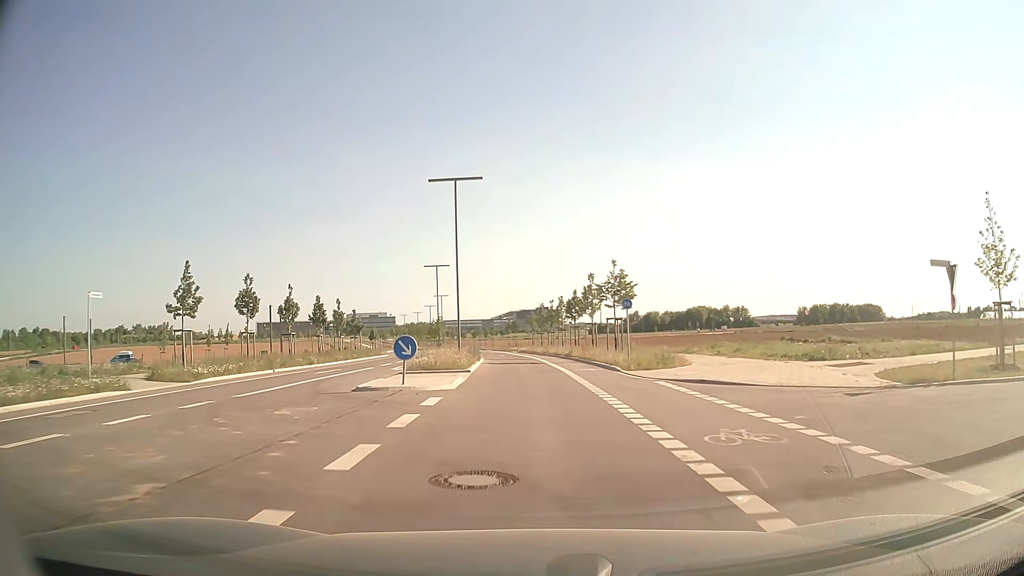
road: tertiary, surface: asphalt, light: Day
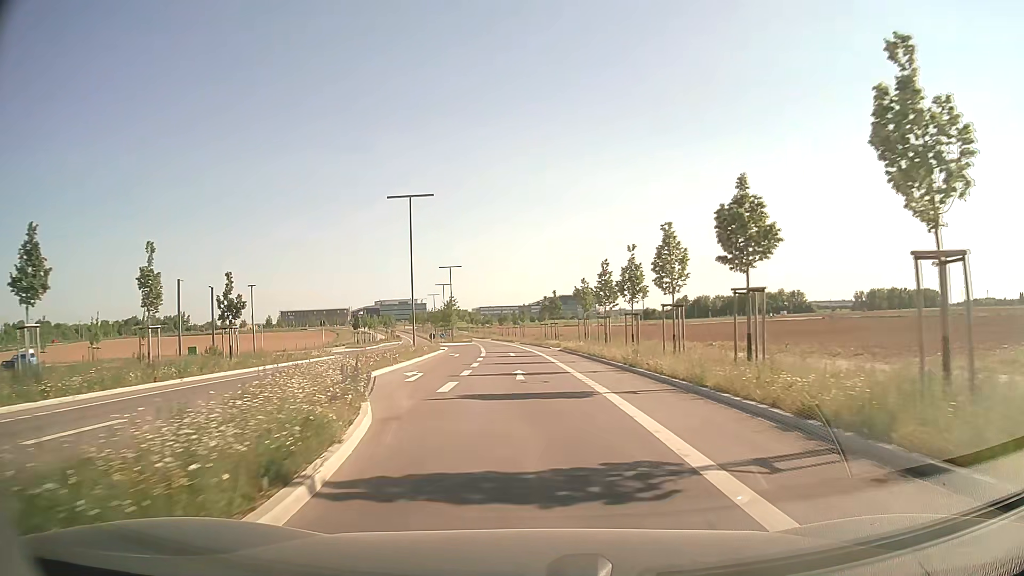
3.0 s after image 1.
(-1.0, +36.2) m; -3°
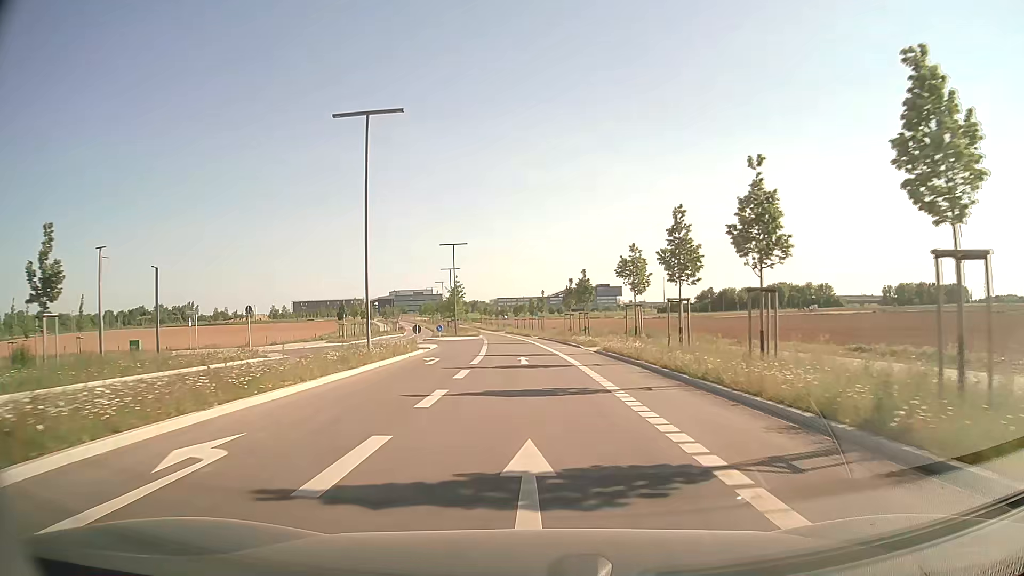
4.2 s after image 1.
(-0.3, +16.1) m; -2°
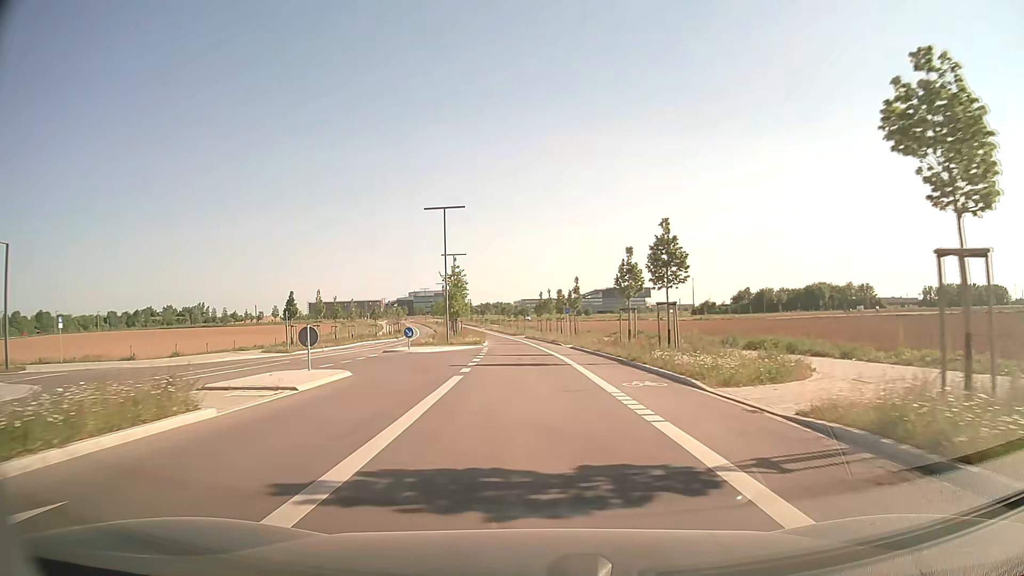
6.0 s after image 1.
(-0.3, +24.0) m; -2°
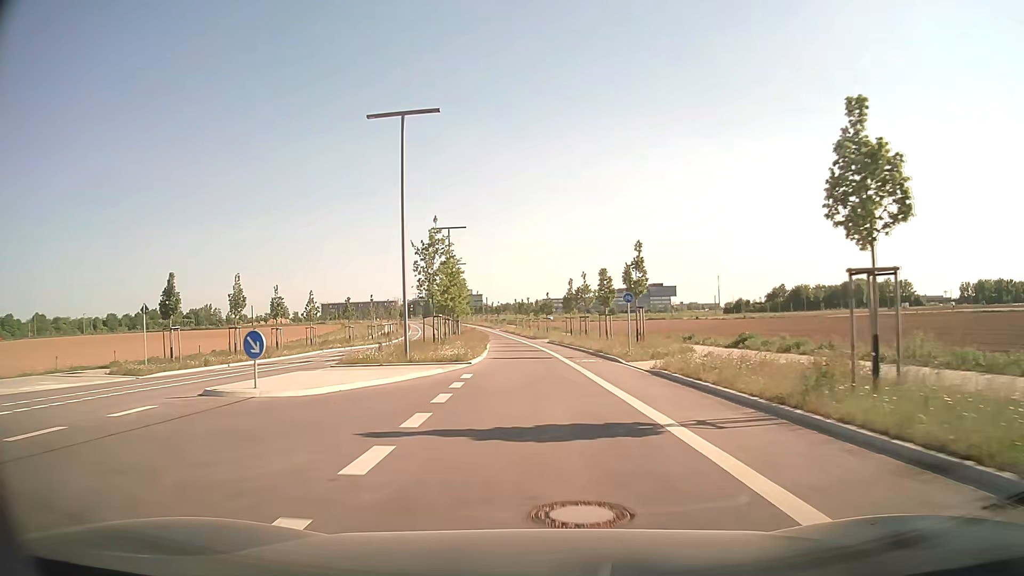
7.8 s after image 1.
(-0.5, +22.7) m; -2°
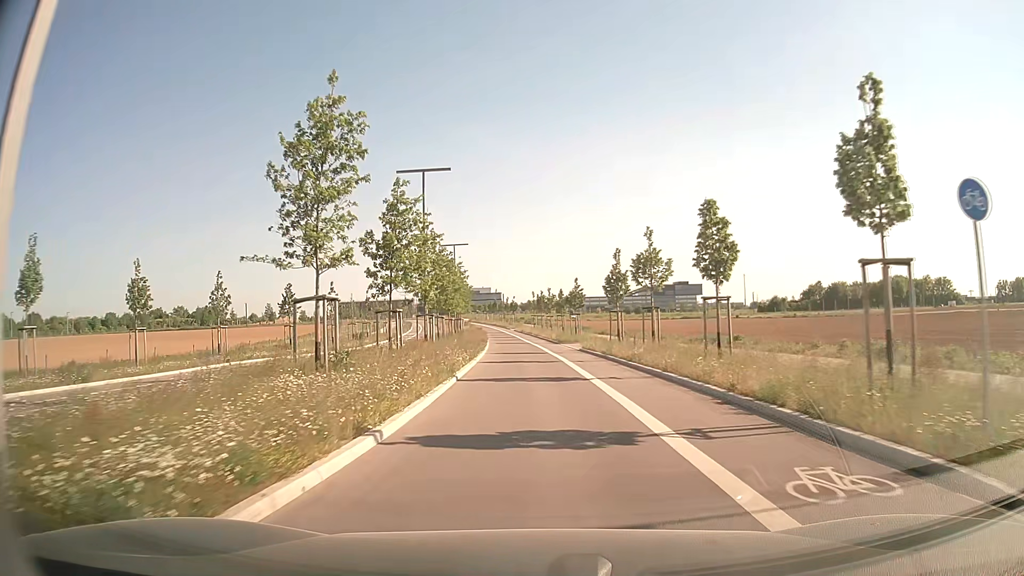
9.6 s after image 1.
(-0.2, +21.8) m; -2°
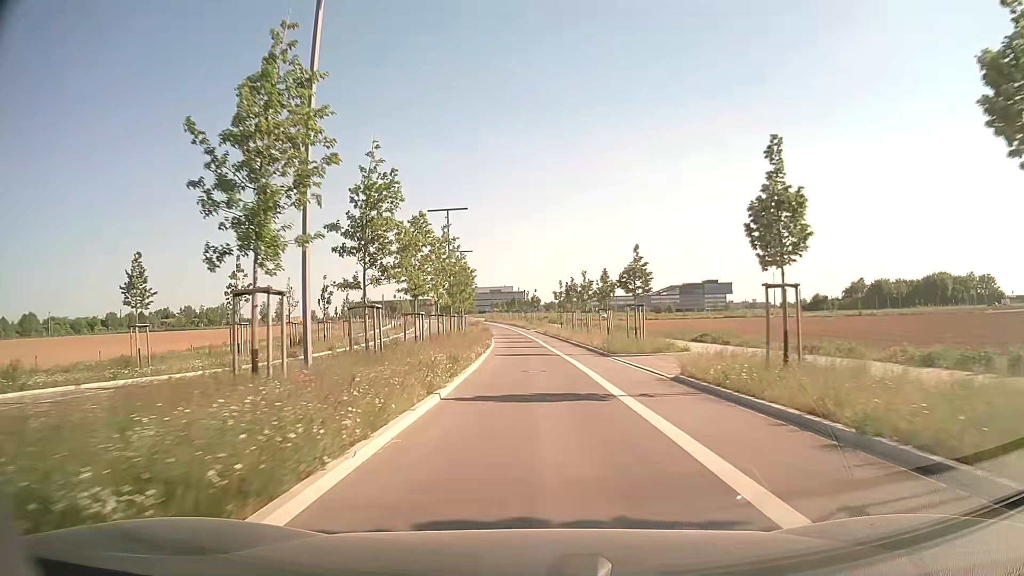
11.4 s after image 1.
(-0.4, +22.2) m; -2°
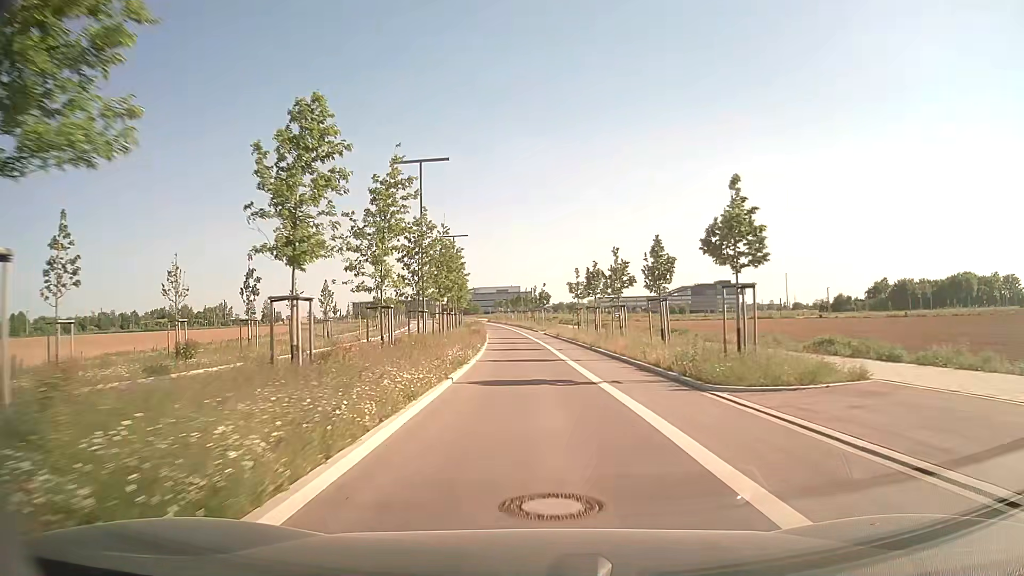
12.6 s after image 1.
(-0.1, +15.5) m; 0°
(0, +10) (0, +20) (-1, +30) (-1, +40) (-2, +50) (-2, +60) (-3, +70) (-4, +80) (-6, +90) (-7, +100) m
